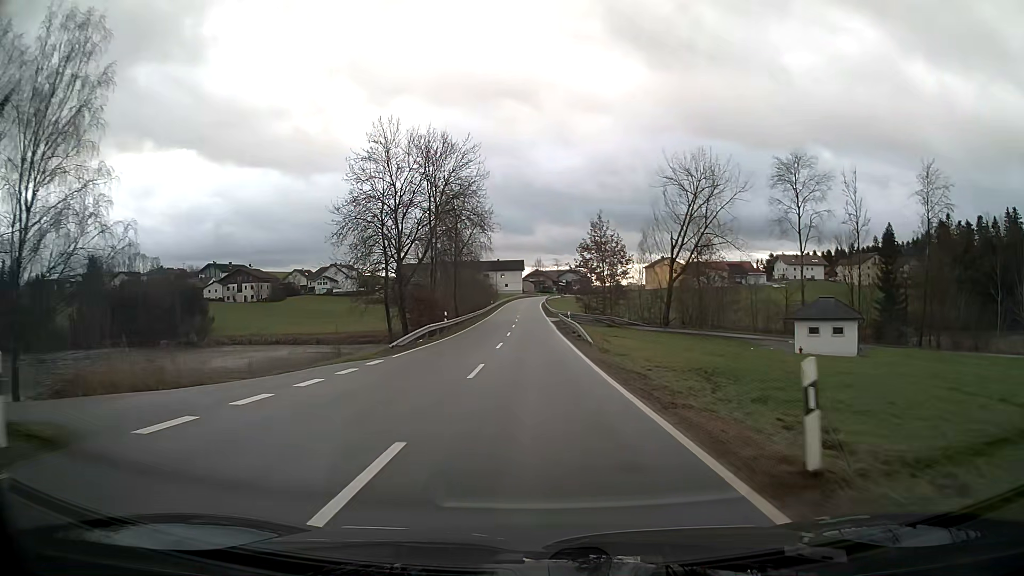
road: tertiary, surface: asphalt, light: Day
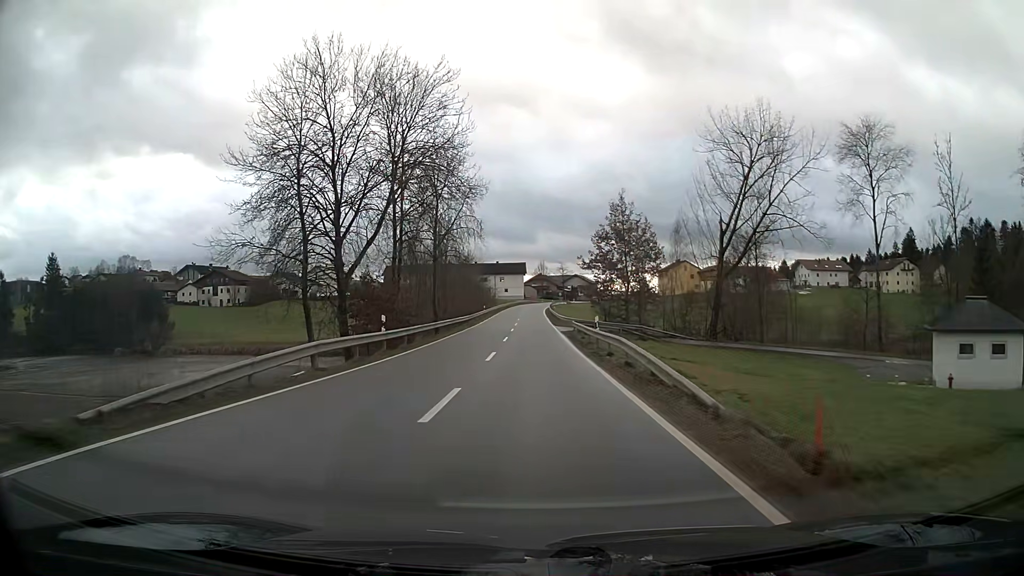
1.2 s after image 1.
(0.0, +18.3) m; 0°
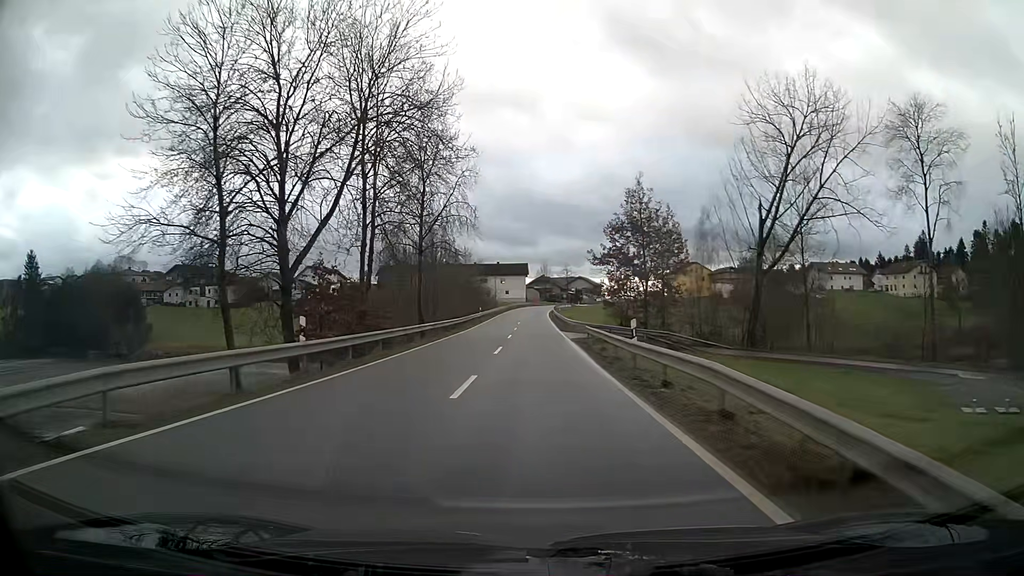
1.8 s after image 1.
(0.0, +9.1) m; 0°
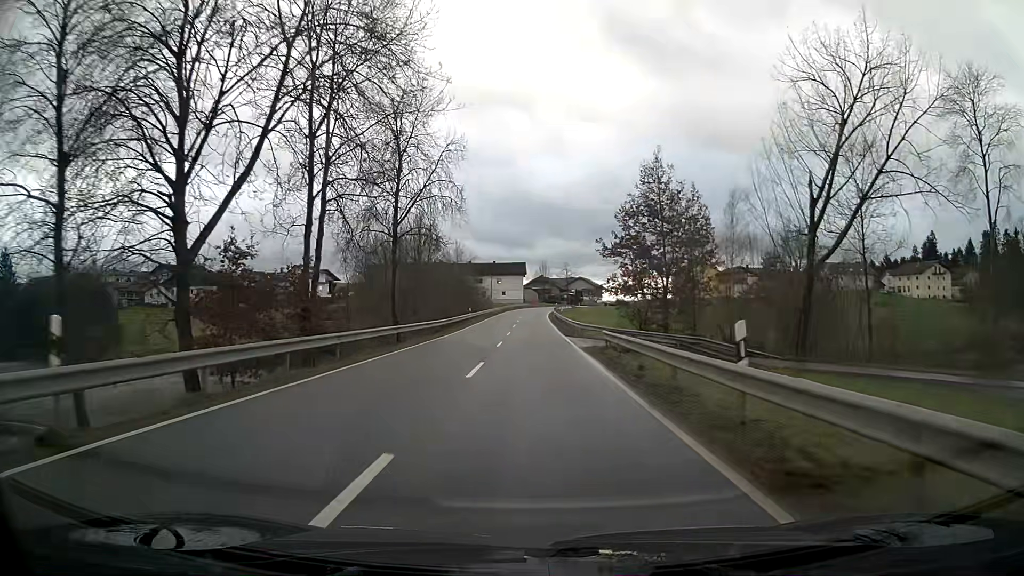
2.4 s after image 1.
(0.0, +9.1) m; 0°
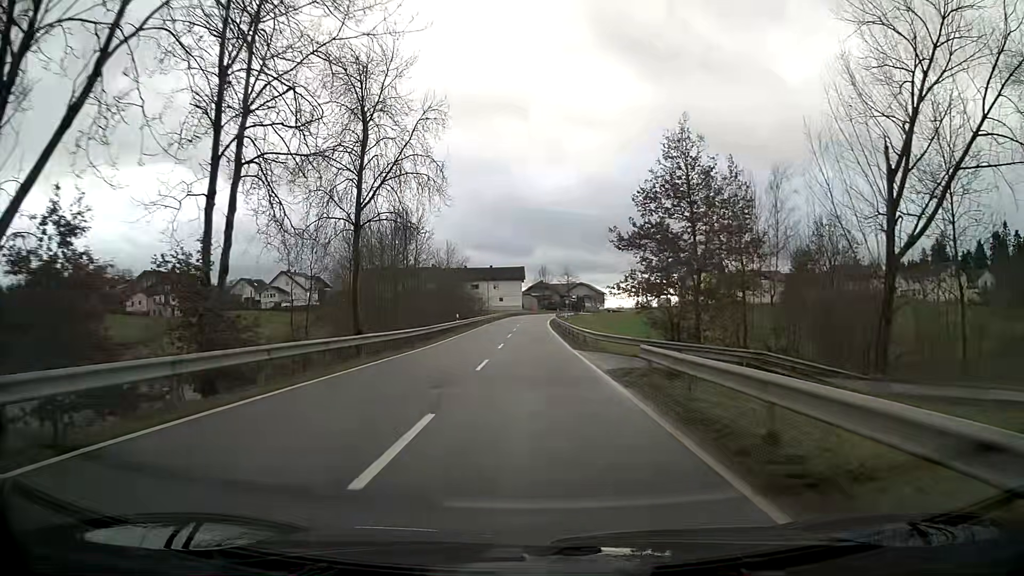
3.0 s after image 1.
(0.0, +9.1) m; 0°
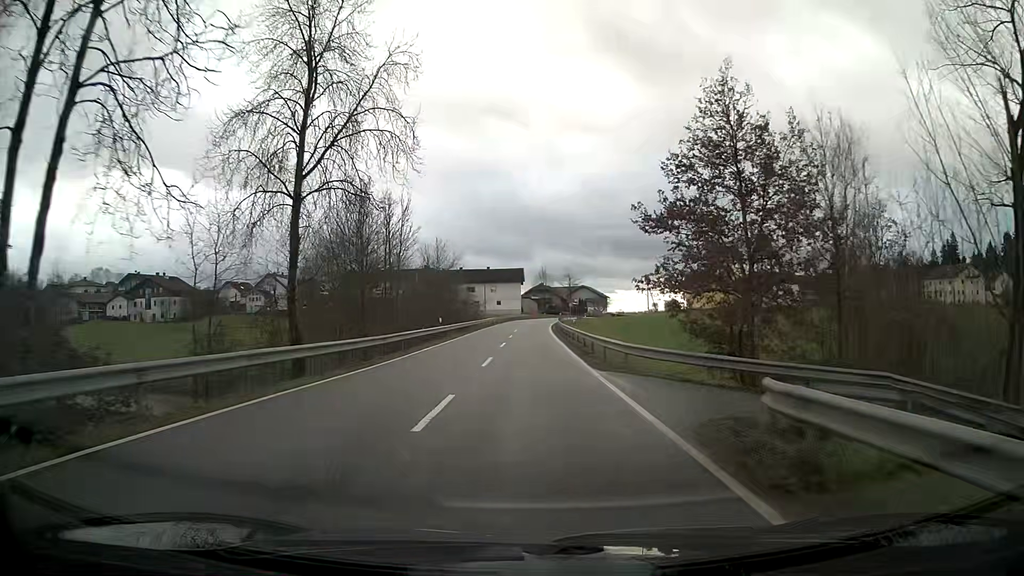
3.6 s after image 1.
(0.0, +9.0) m; 0°
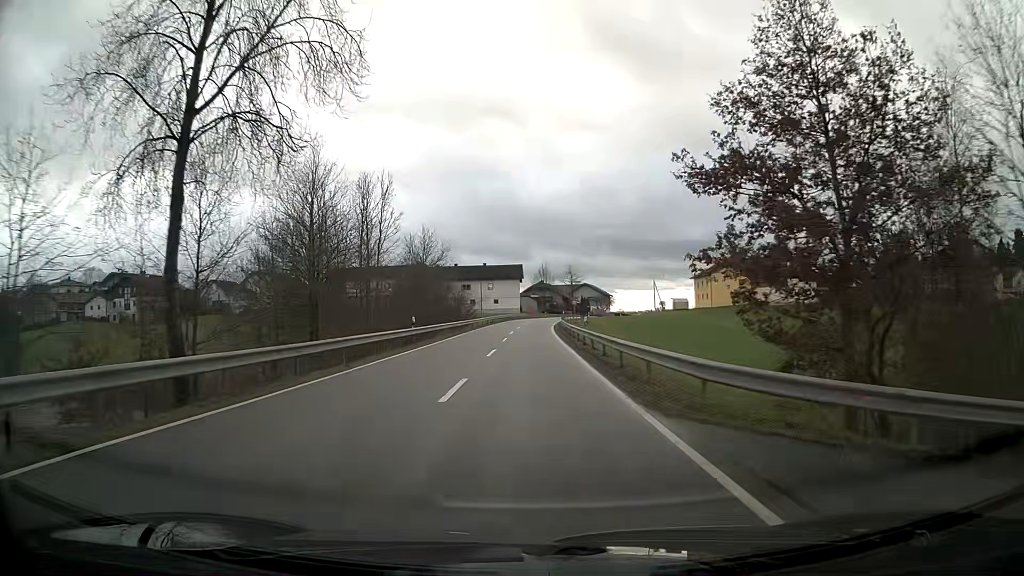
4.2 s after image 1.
(0.0, +9.0) m; 0°
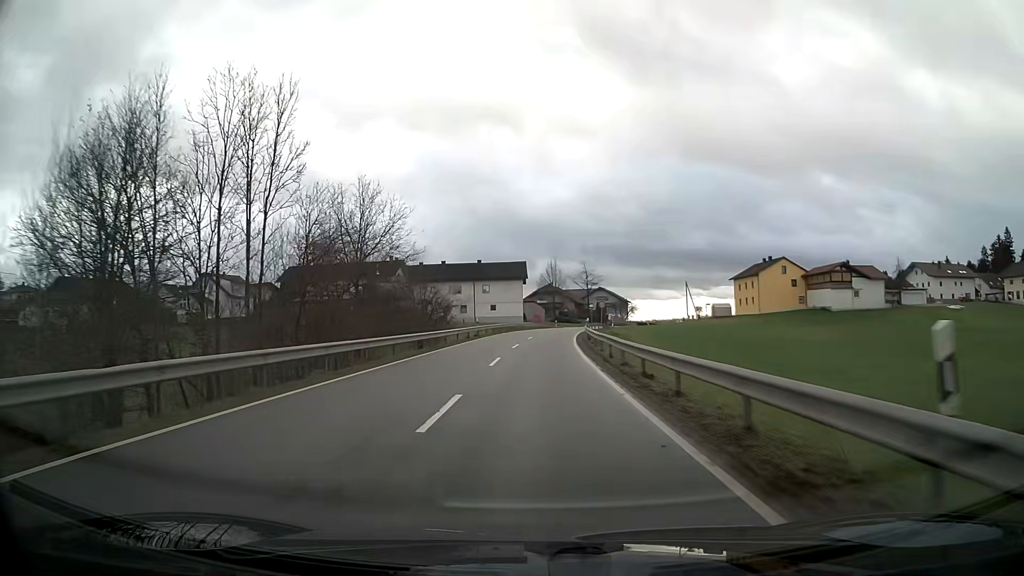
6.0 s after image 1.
(+0.1, +26.8) m; 0°
